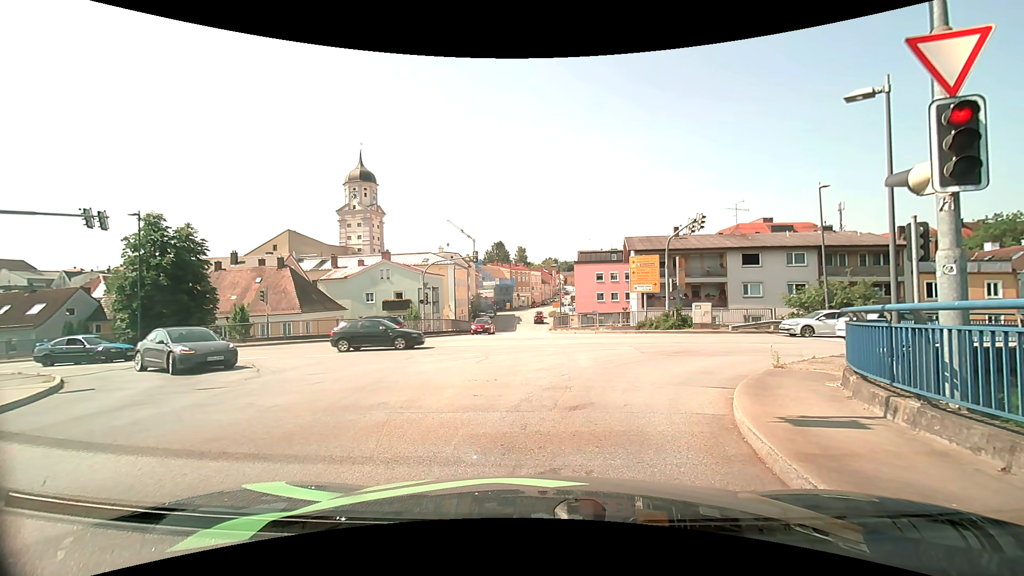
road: secondary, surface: asphalt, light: Day
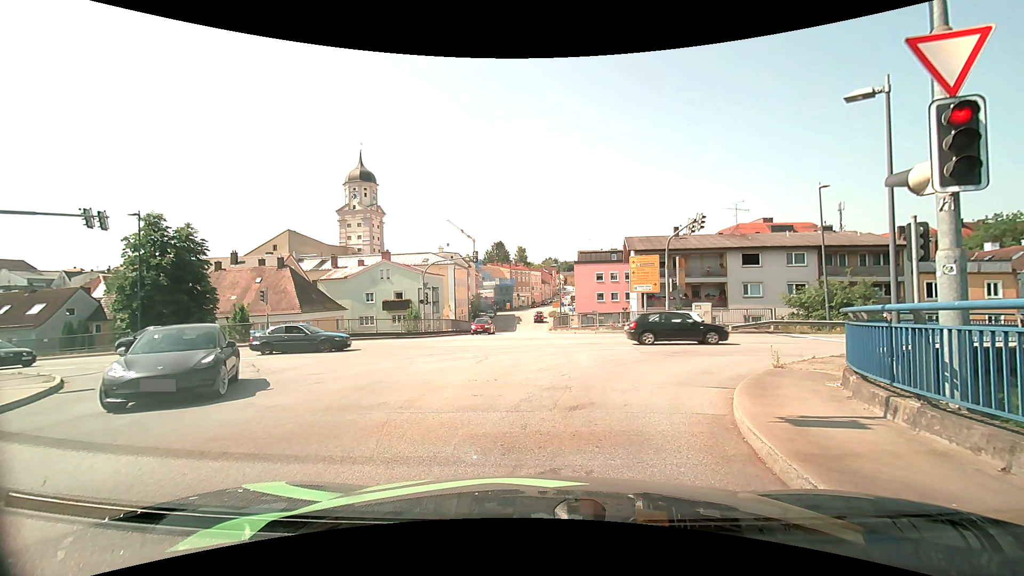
(0.0, 0.0) m; 0°
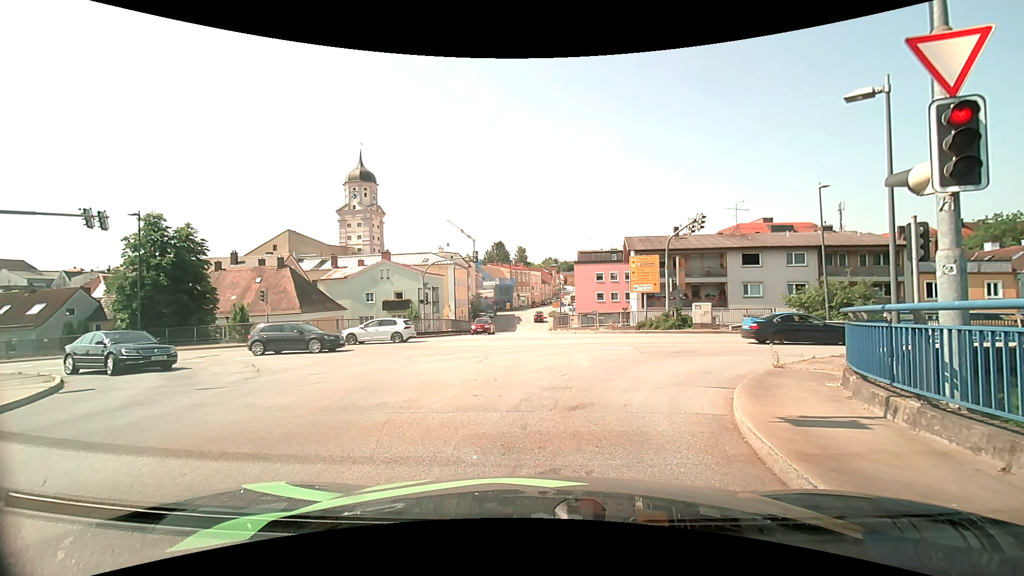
(0.0, 0.0) m; 0°
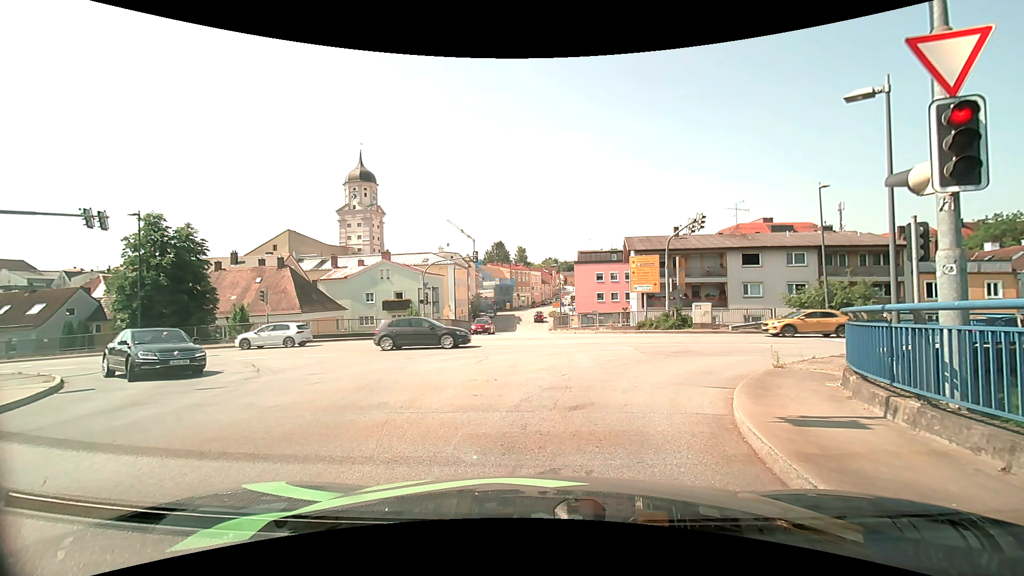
(0.0, 0.0) m; 0°
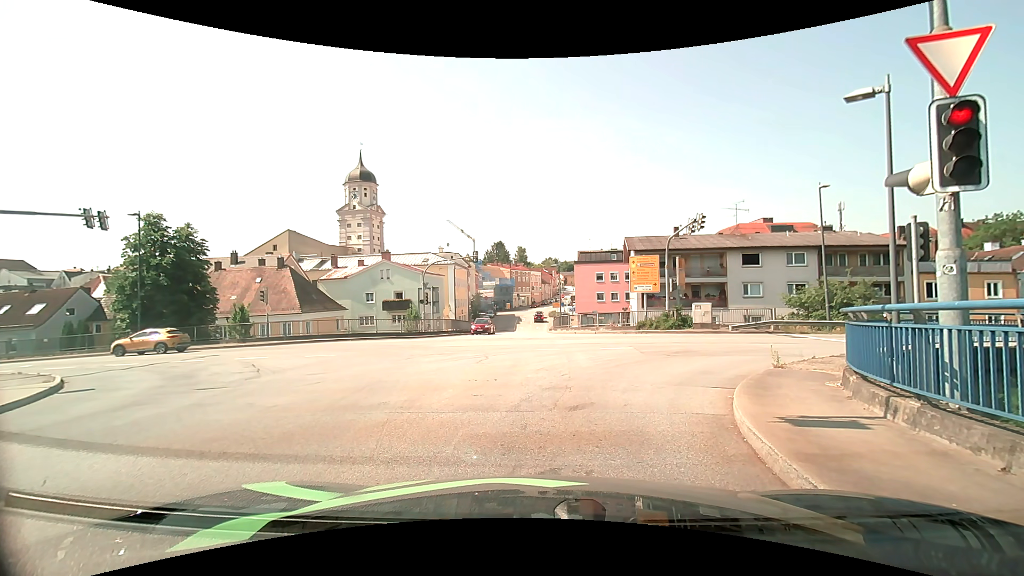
(0.0, 0.0) m; 0°
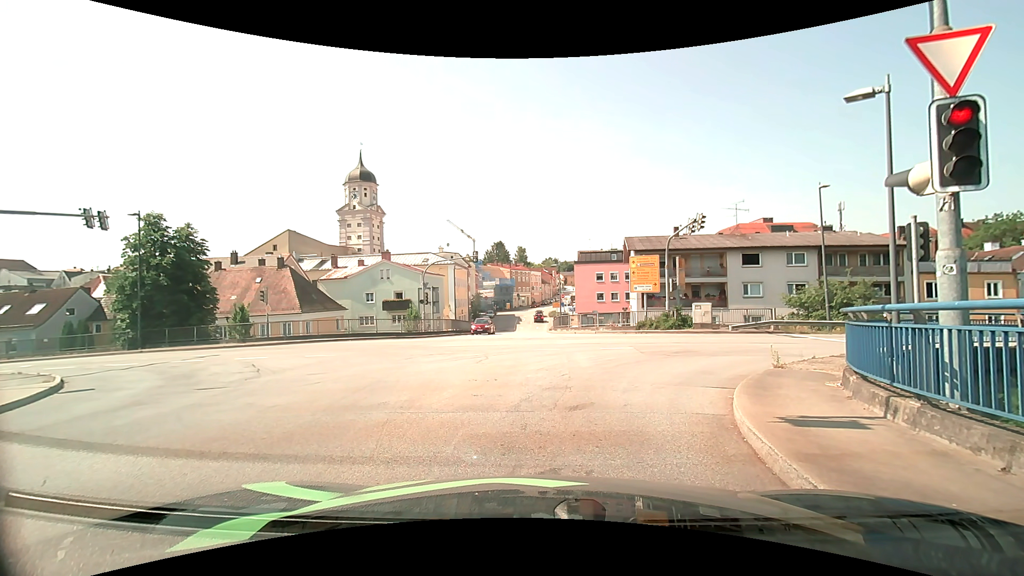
(0.0, 0.0) m; 0°
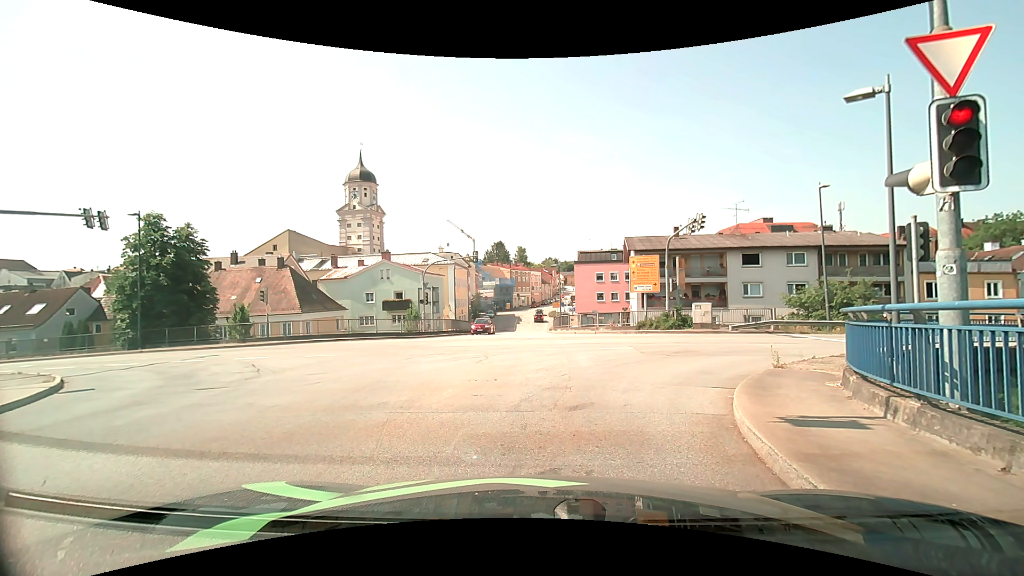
(0.0, 0.0) m; 0°
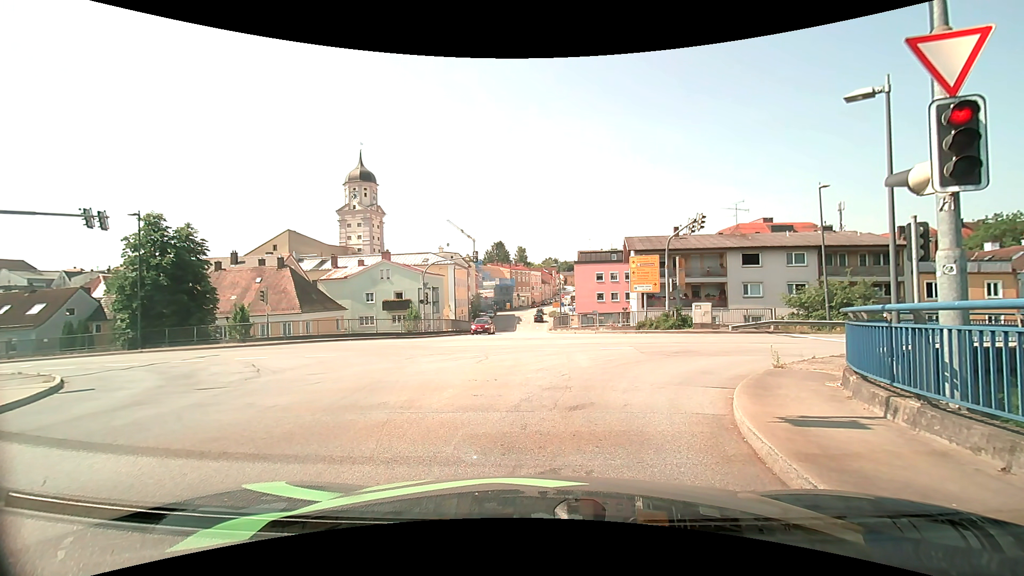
(0.0, 0.0) m; 0°
